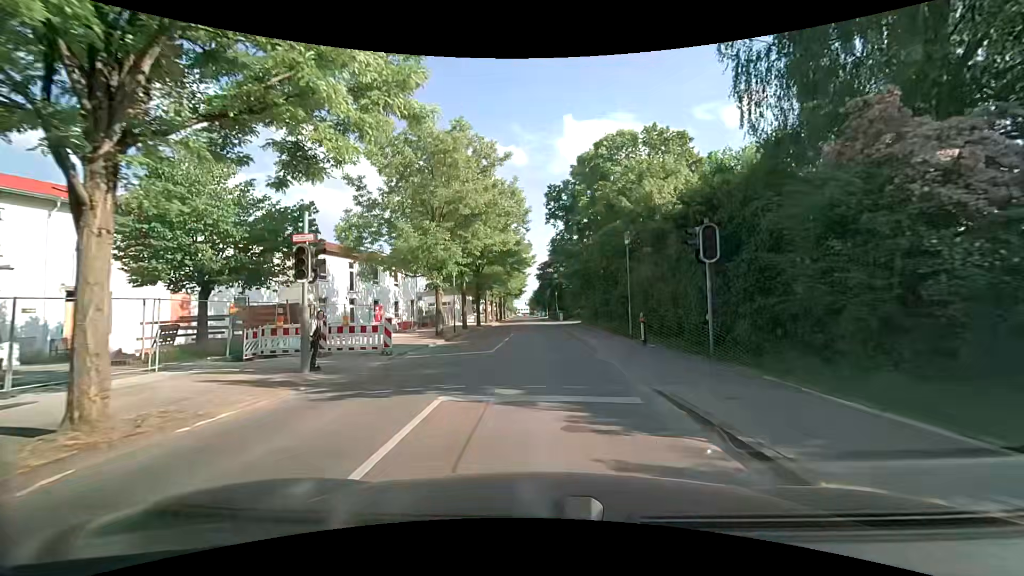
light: Day
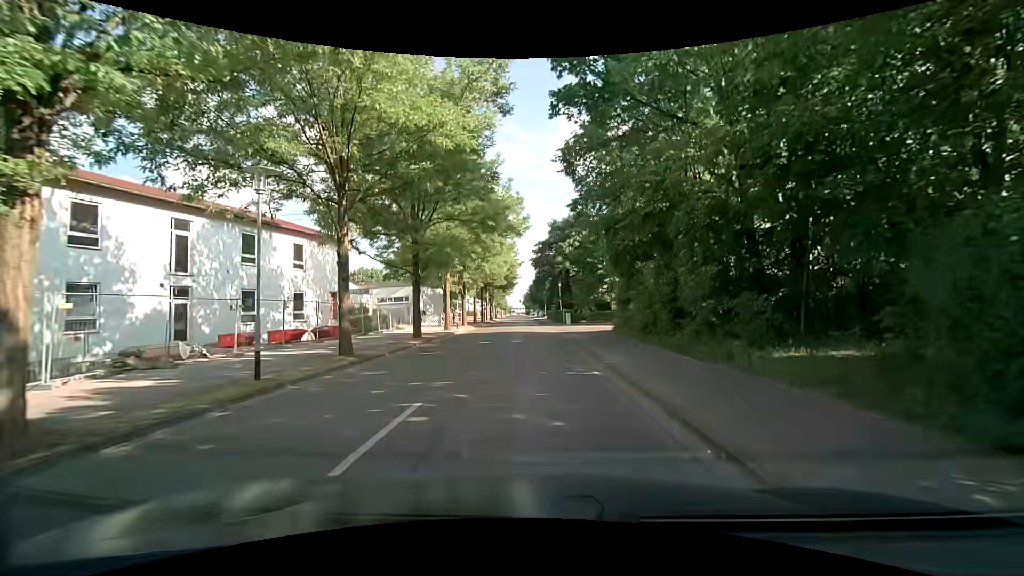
(-0.1, +23.9) m; 0°
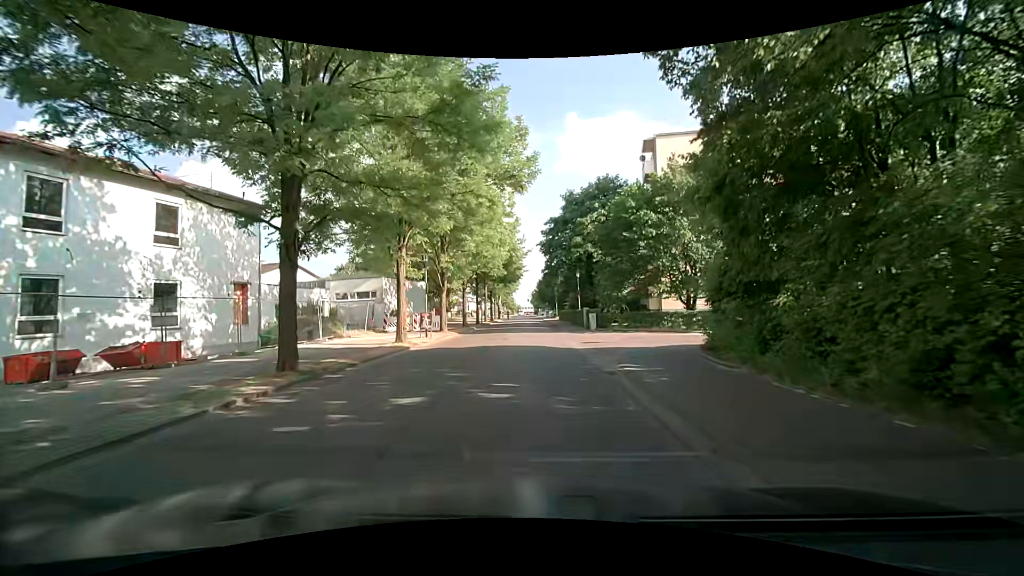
(-0.1, +14.1) m; -1°
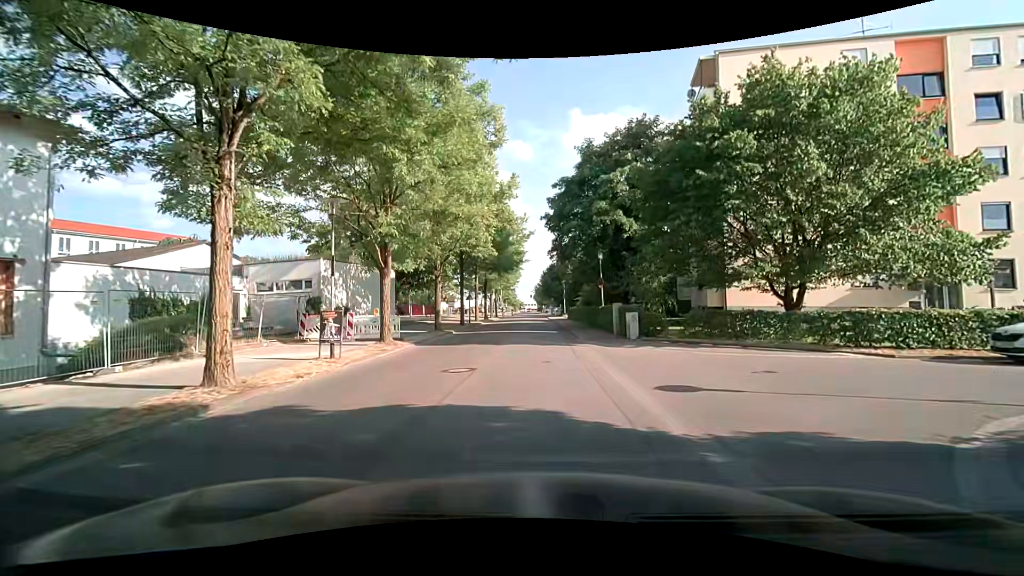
(-0.1, +12.4) m; 0°
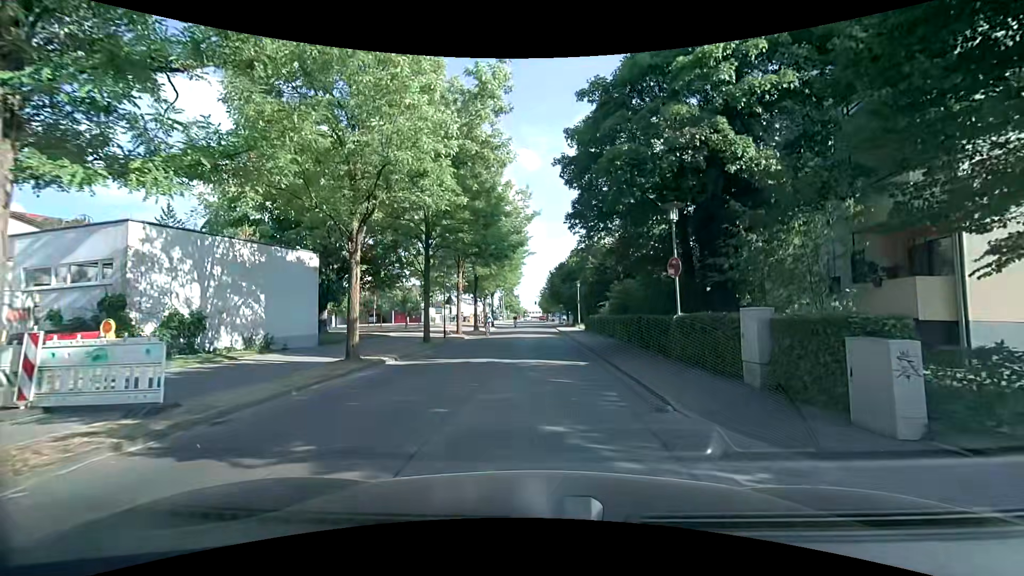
(-0.3, +14.2) m; -1°
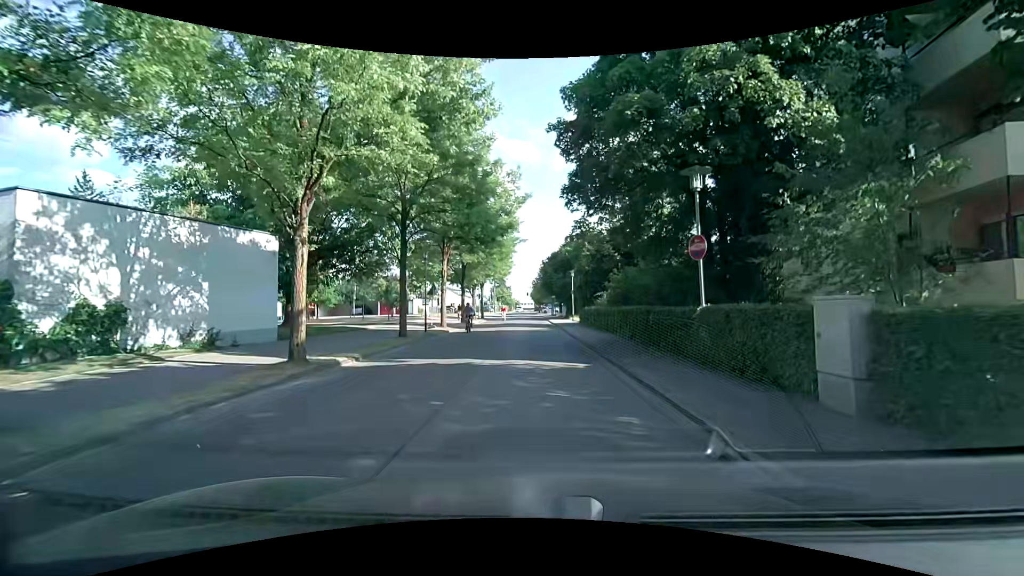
(0.0, +2.9) m; 0°
(0, +10) (0, +20) (0, +30) (0, +40) (0, +50) (0, +60) (-1, +70) (-1, +80) (-1, +90) (-1, +100) m
